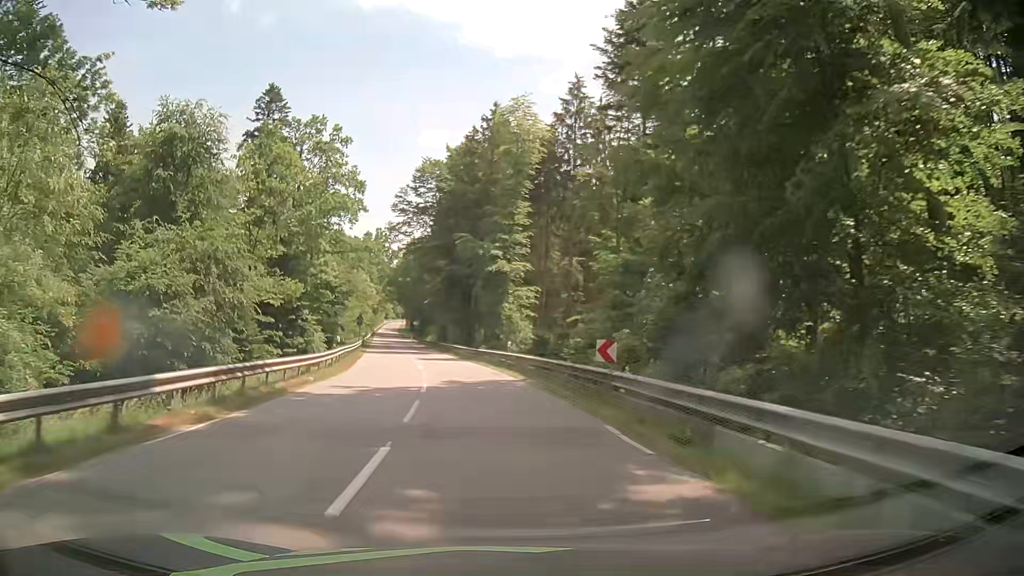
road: secondary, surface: asphalt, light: Day
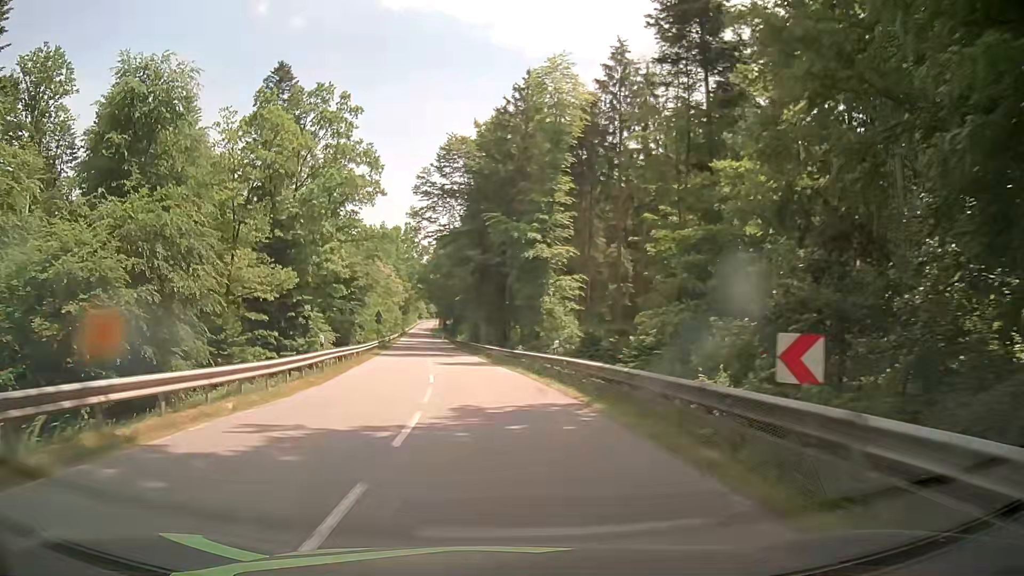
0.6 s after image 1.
(-0.3, +9.0) m; -3°
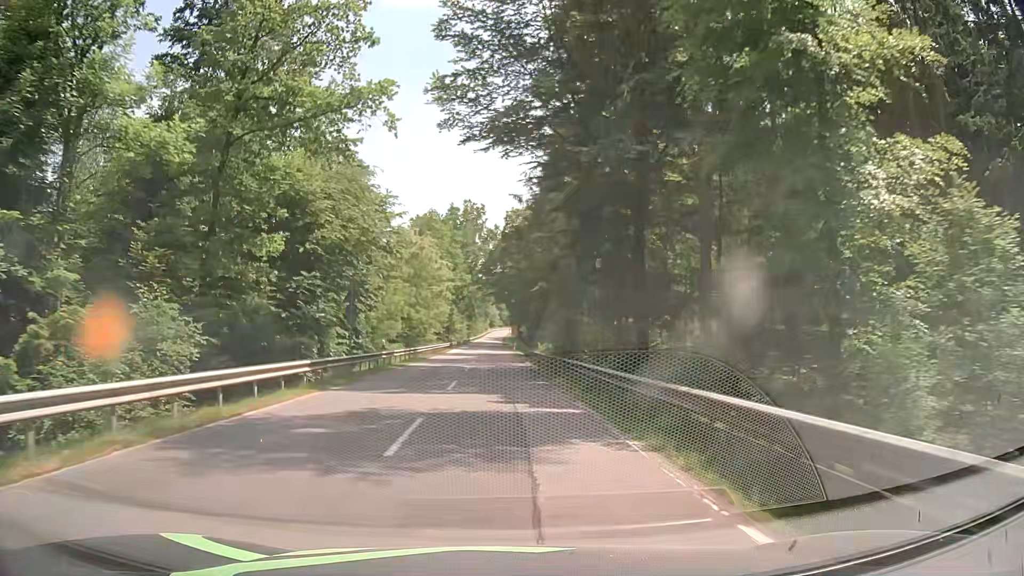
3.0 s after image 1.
(-3.1, +36.1) m; -7°
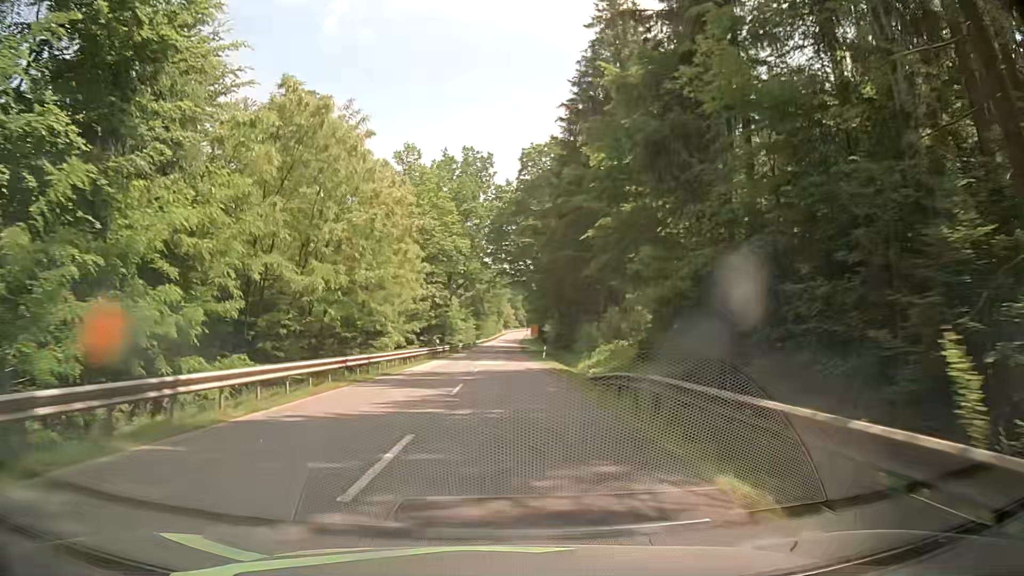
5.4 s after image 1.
(-0.8, +36.4) m; -4°
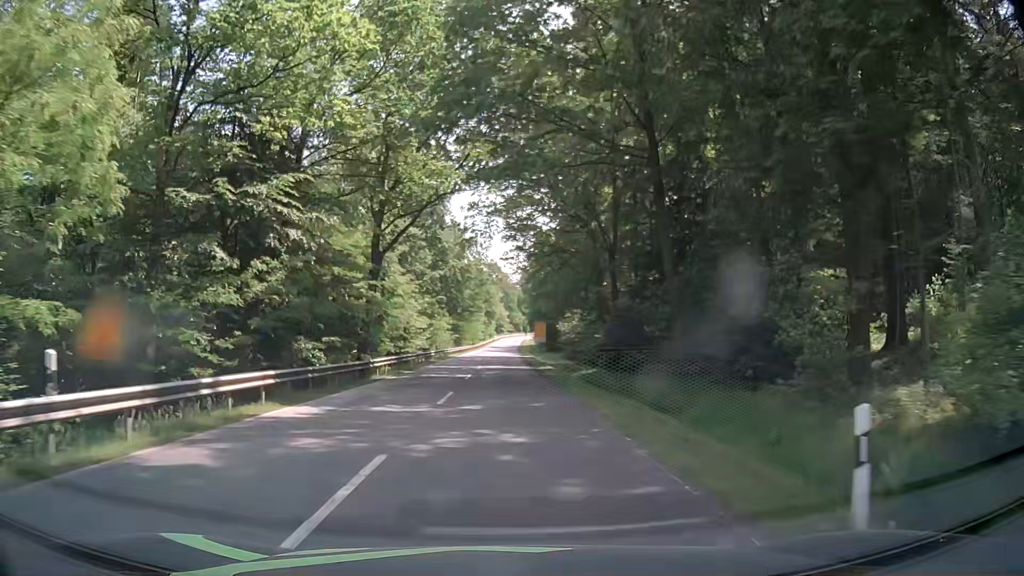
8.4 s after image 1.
(+1.5, +45.5) m; +2°
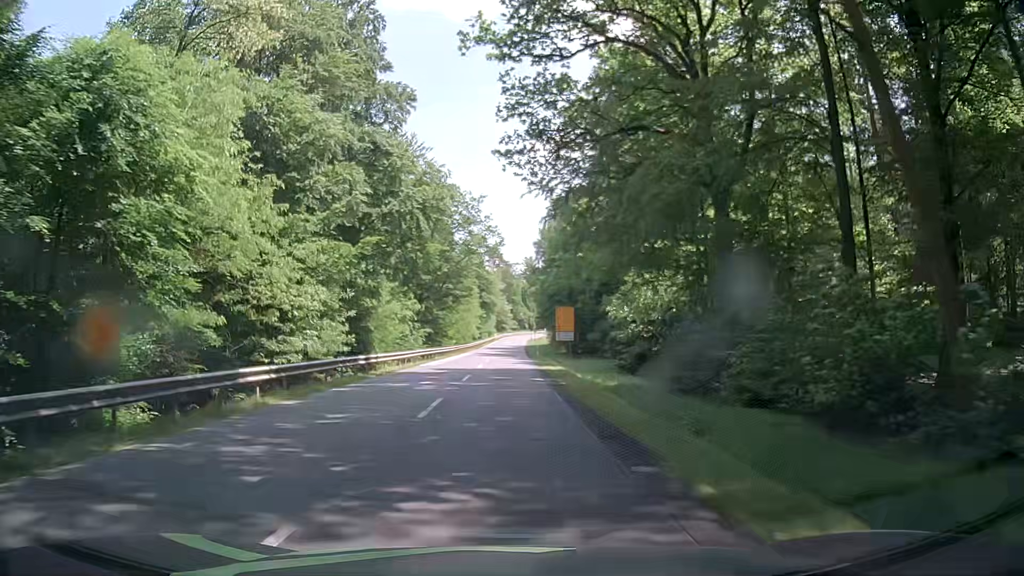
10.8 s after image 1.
(+0.1, +36.5) m; 0°
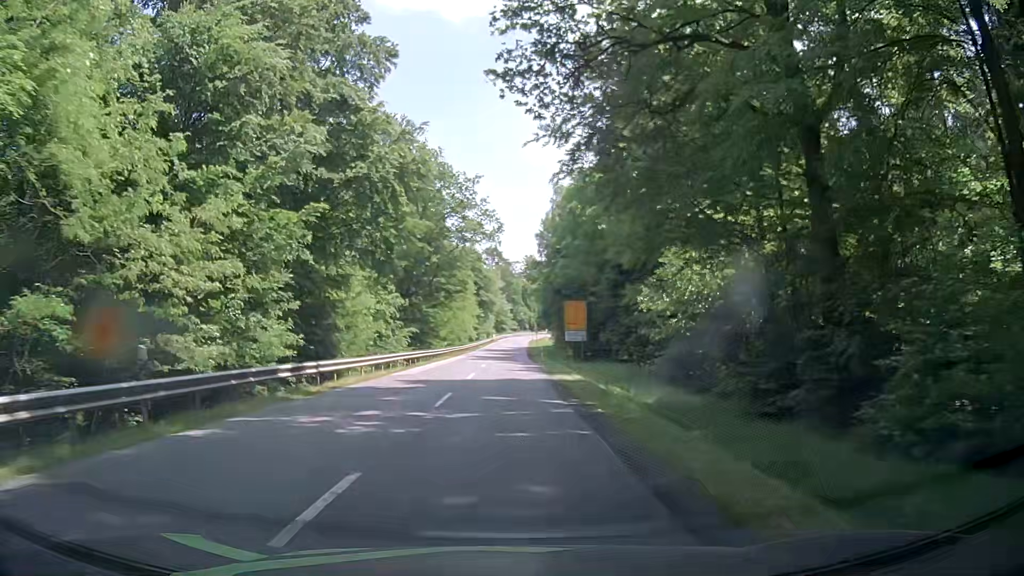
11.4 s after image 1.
(0.0, +9.1) m; +1°
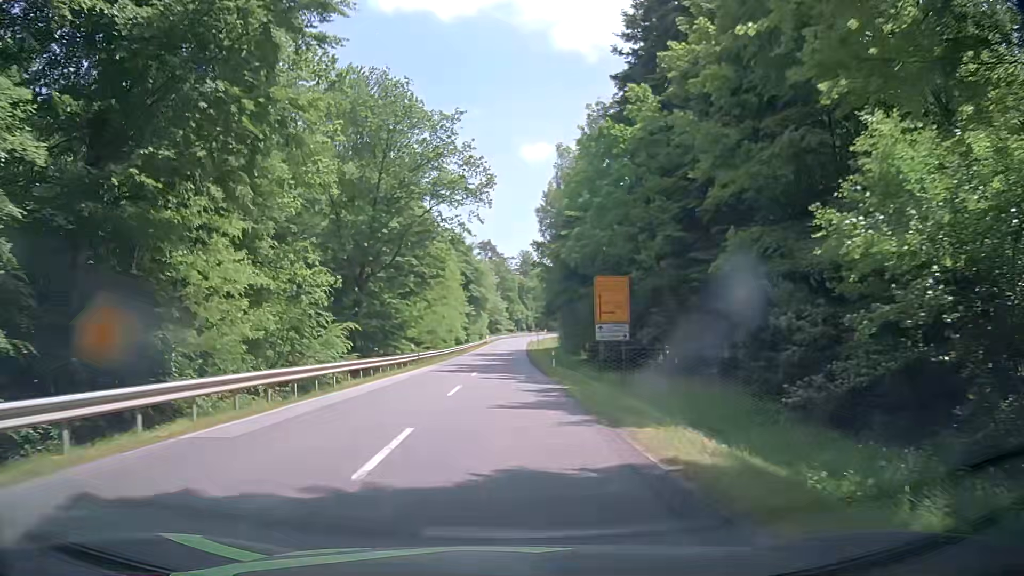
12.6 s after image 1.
(-0.3, +18.2) m; -2°
(0, +10) (0, +20) (+1, +30) (+1, +40) (+1, +50) (+1, +60) (+2, +70) (+2, +80) (+2, +90) (+3, +100) m
